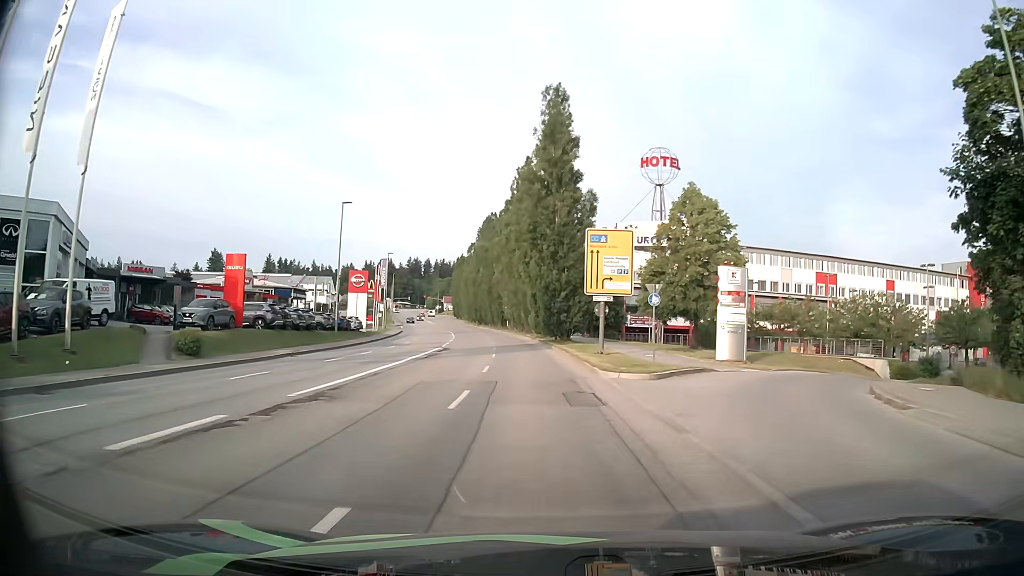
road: tertiary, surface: asphalt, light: Day
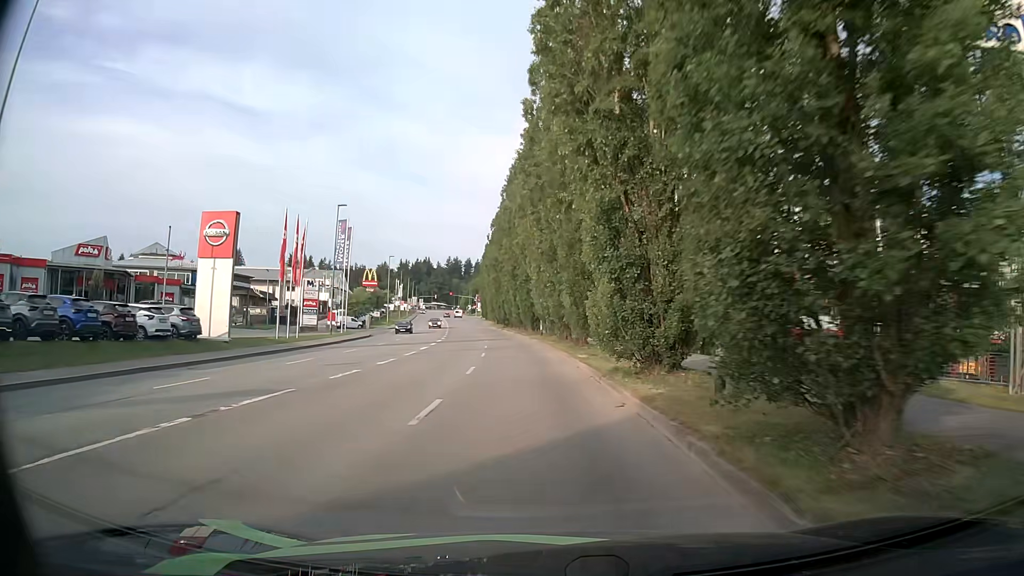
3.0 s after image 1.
(-1.5, +38.4) m; -4°
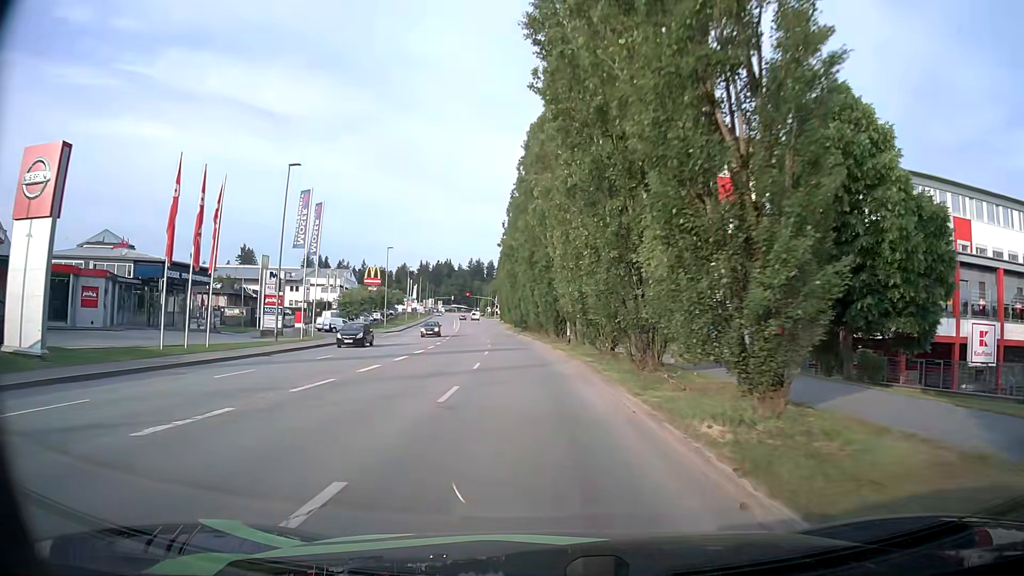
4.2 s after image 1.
(-0.4, +15.3) m; -3°
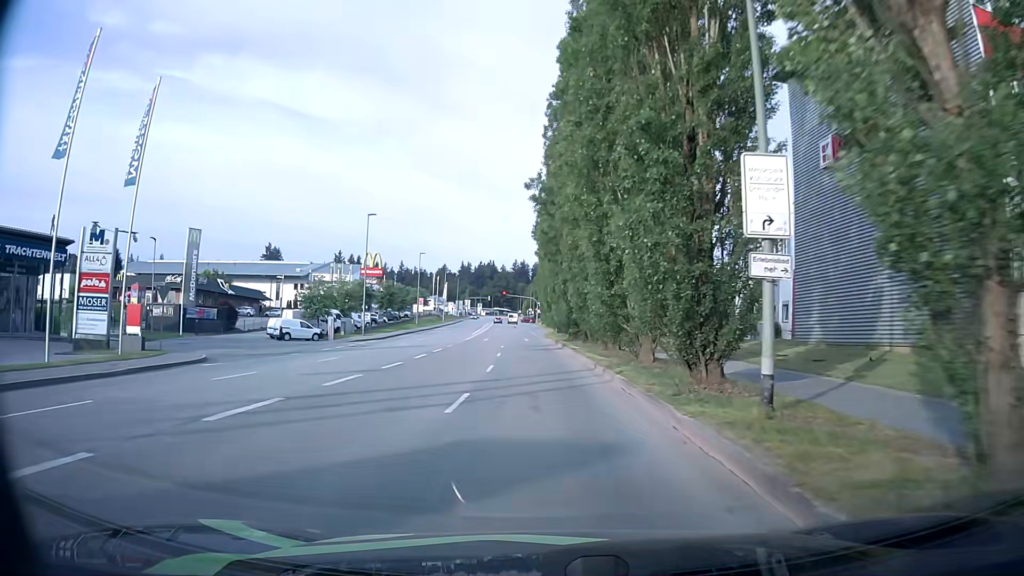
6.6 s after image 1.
(-0.9, +28.6) m; -3°
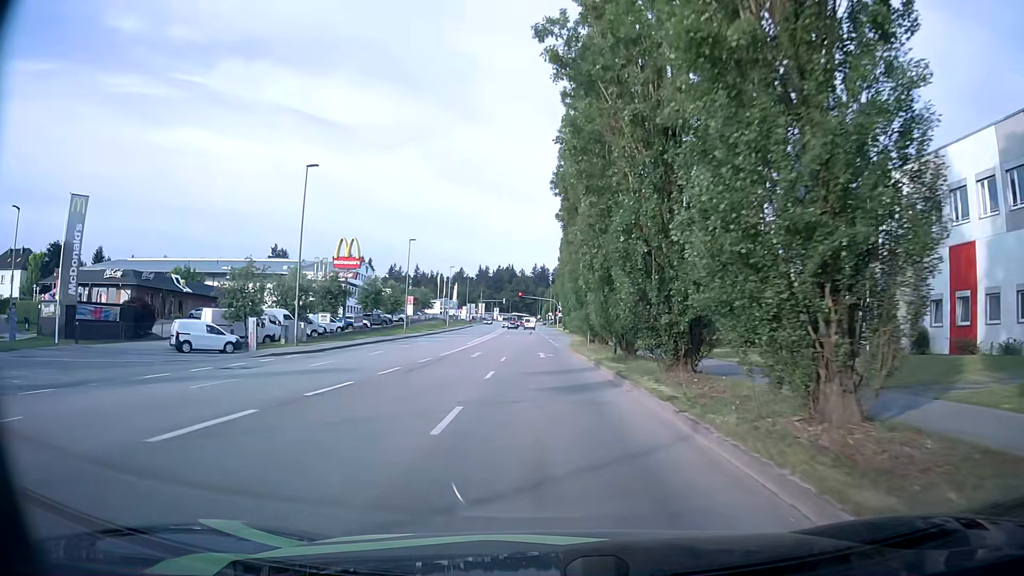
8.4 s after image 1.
(-0.5, +19.9) m; -3°
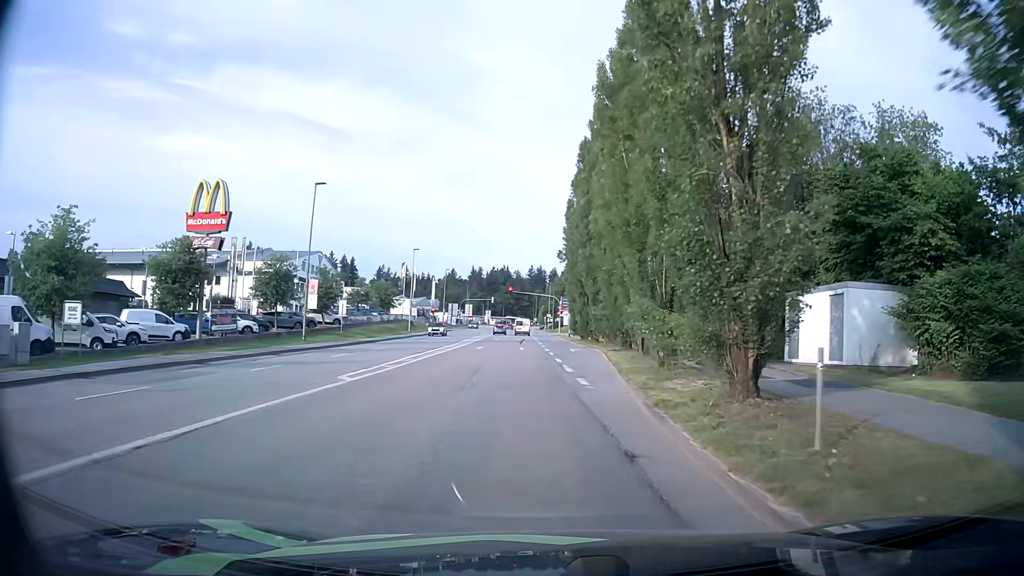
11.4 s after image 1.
(-0.2, +31.0) m; +1°
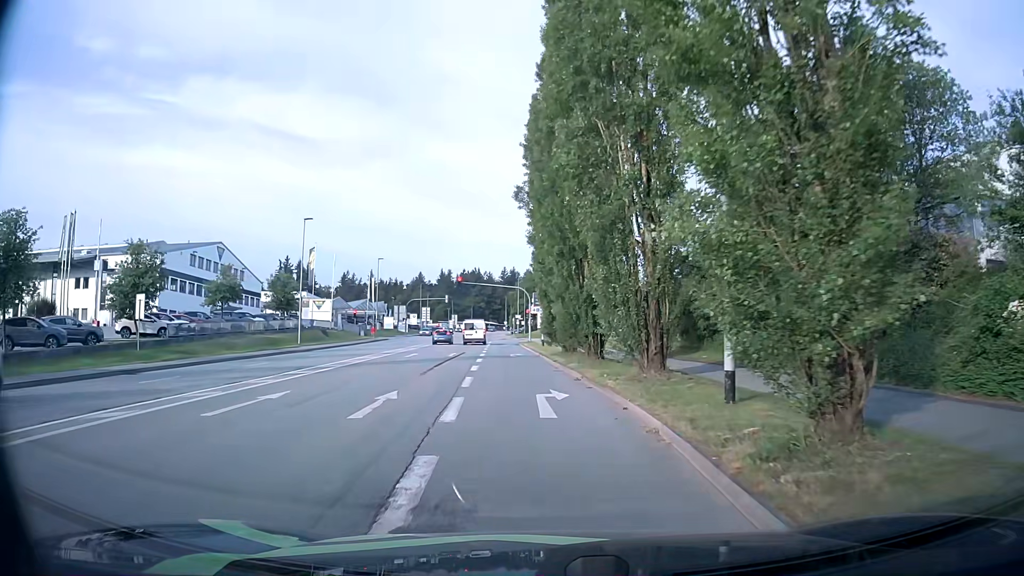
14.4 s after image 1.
(+1.1, +29.1) m; +2°
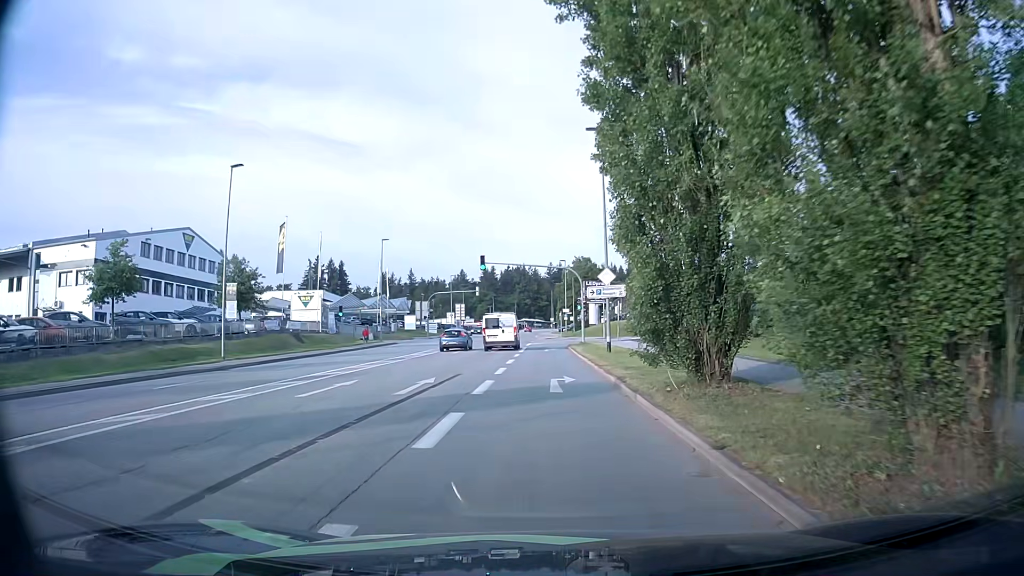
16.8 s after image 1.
(-0.7, +20.7) m; -3°
(0, +10) (0, +20) (0, +30) (0, +40) (0, +50) (+2, +60) (+8, +67) (+18, +69) (+28, +69) (+38, +68) m
